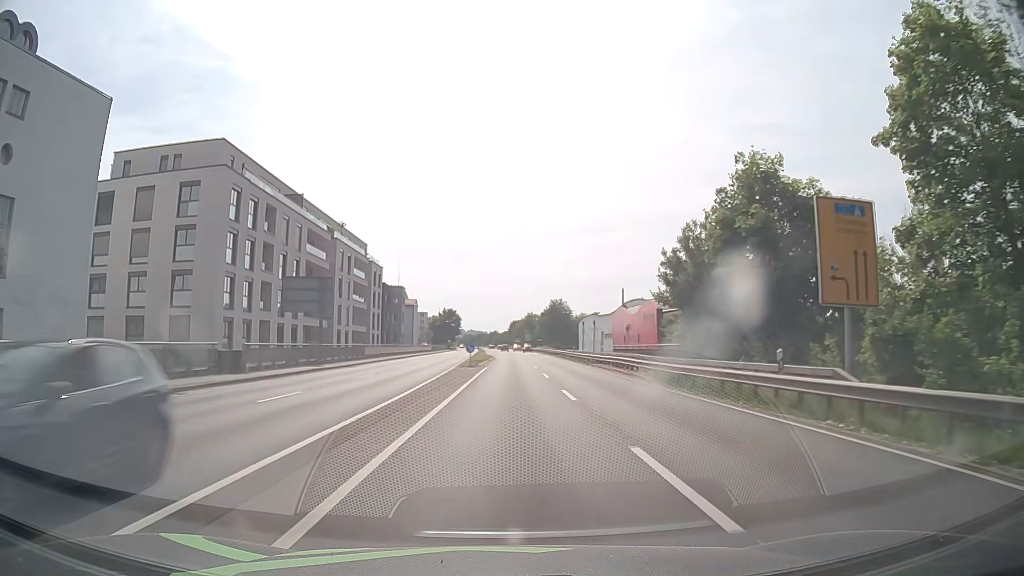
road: primary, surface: asphalt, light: Day
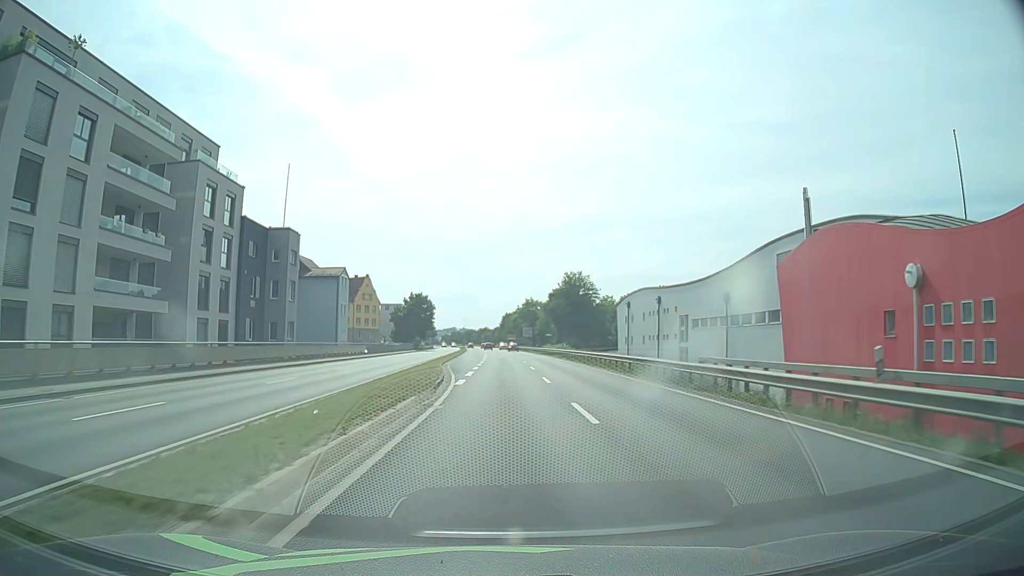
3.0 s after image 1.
(+0.6, +53.5) m; +1°
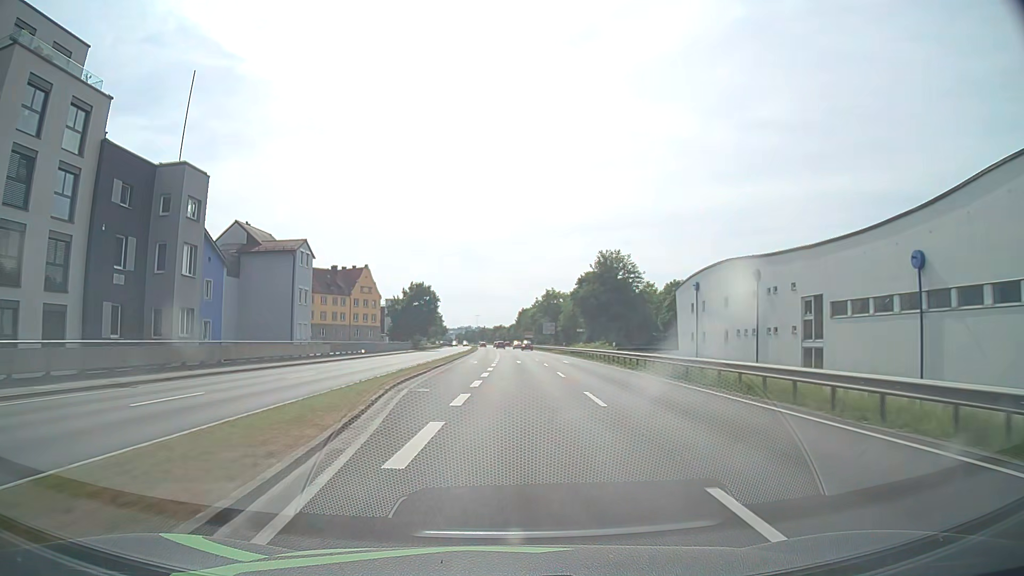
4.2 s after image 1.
(-0.2, +21.3) m; -1°
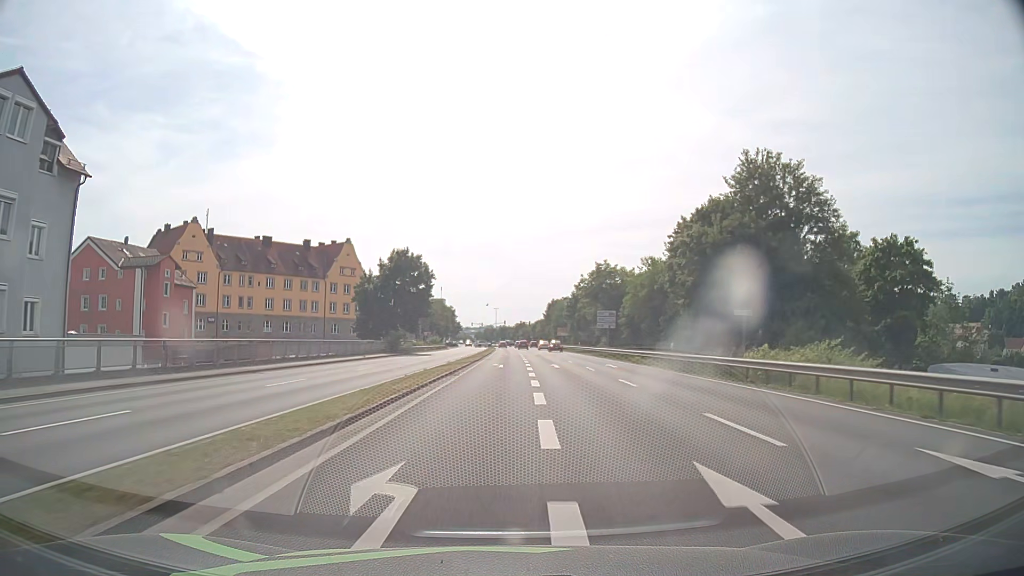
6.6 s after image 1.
(-1.1, +41.4) m; -2°
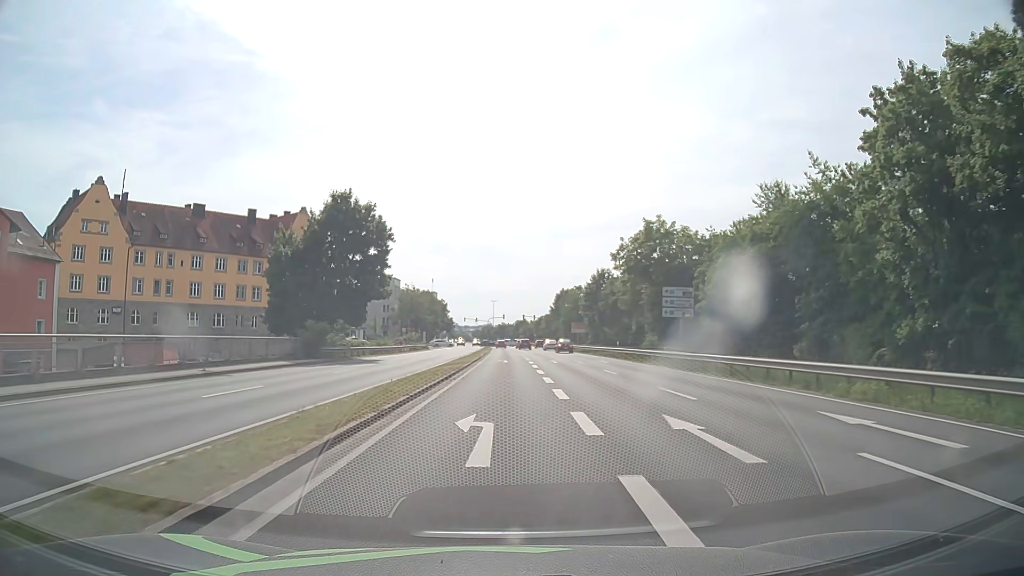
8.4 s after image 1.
(+0.1, +28.9) m; 0°
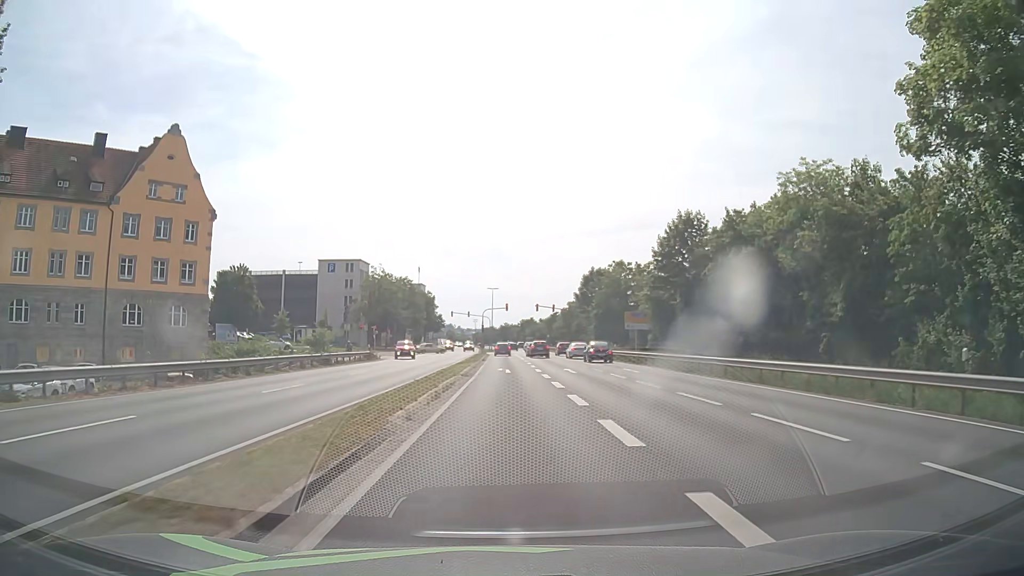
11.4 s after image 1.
(+0.1, +42.5) m; 0°
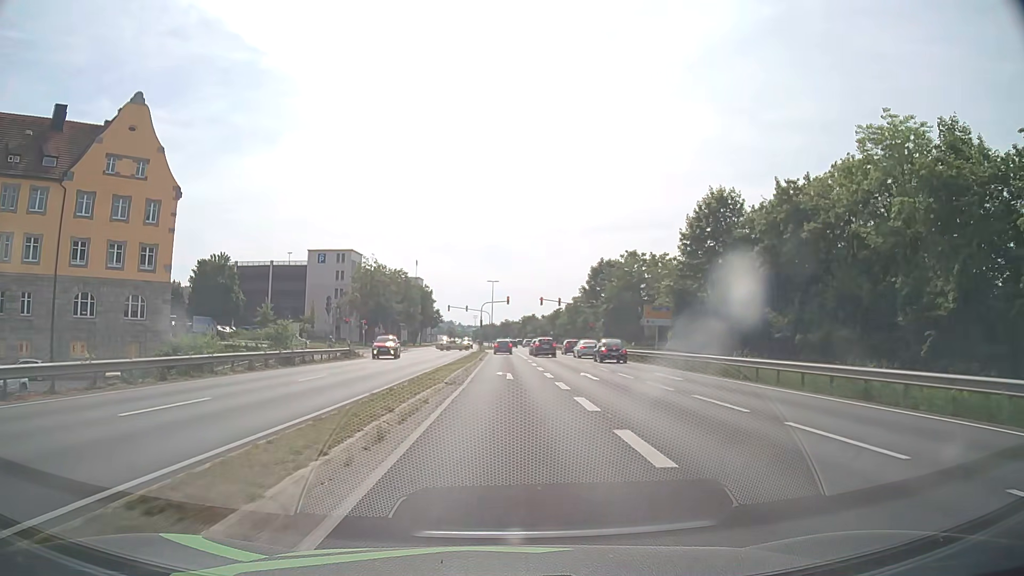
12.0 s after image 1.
(0.0, +7.6) m; 0°
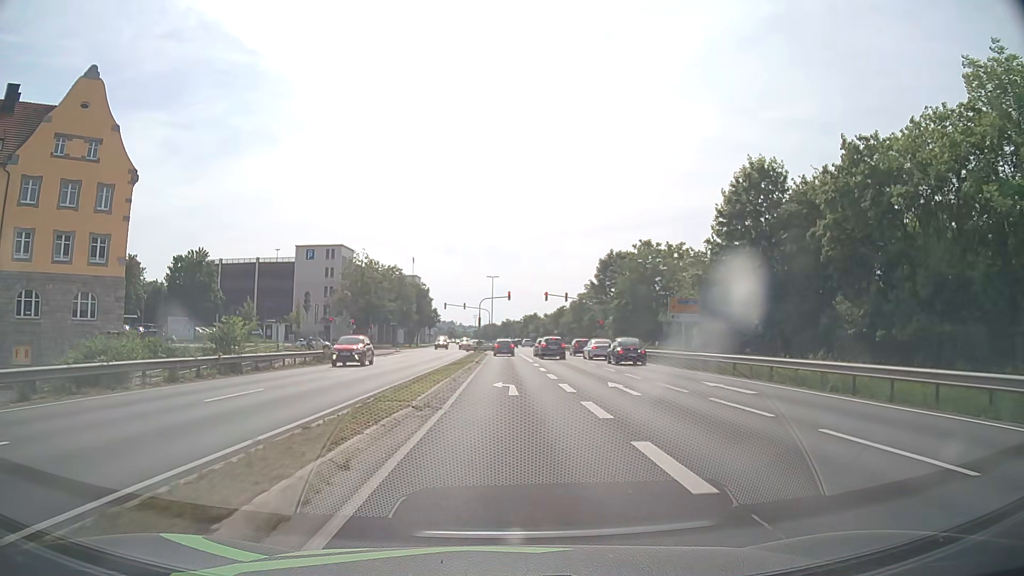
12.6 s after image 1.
(0.0, +7.3) m; 0°
